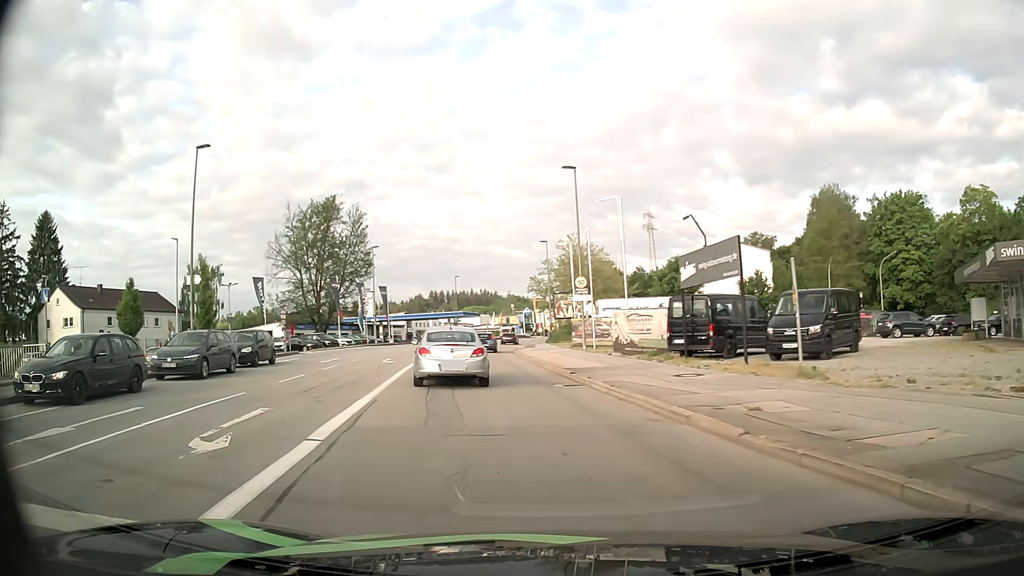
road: tertiary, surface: asphalt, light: Day
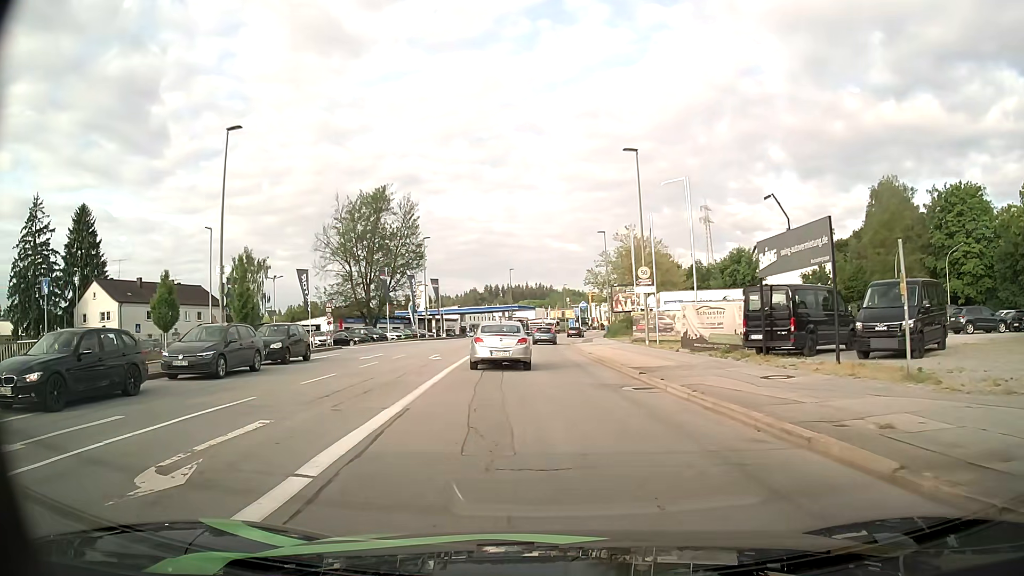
(-0.1, +2.5) m; -5°
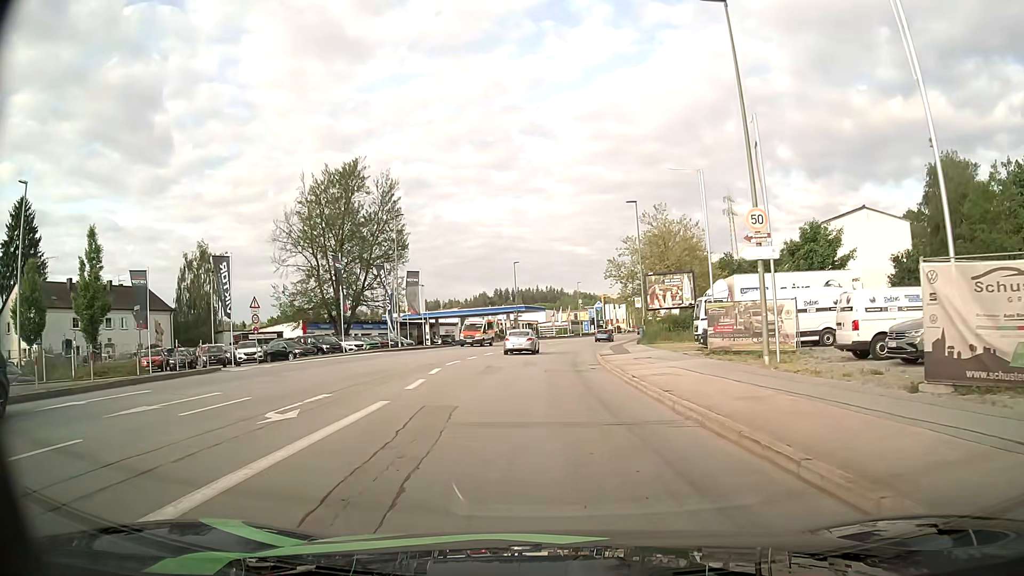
(-0.1, +17.7) m; -1°
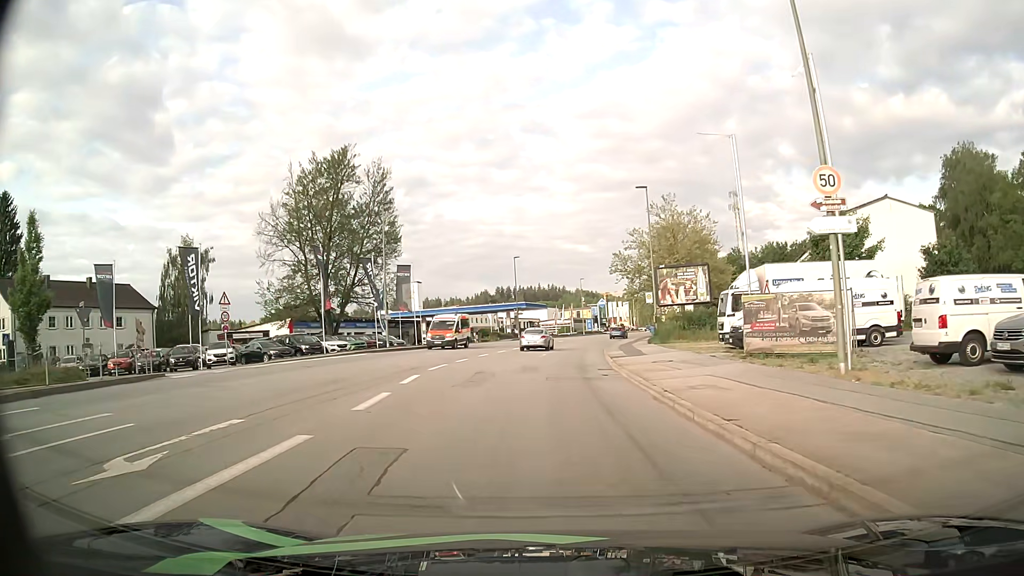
(0.0, +4.5) m; 0°
